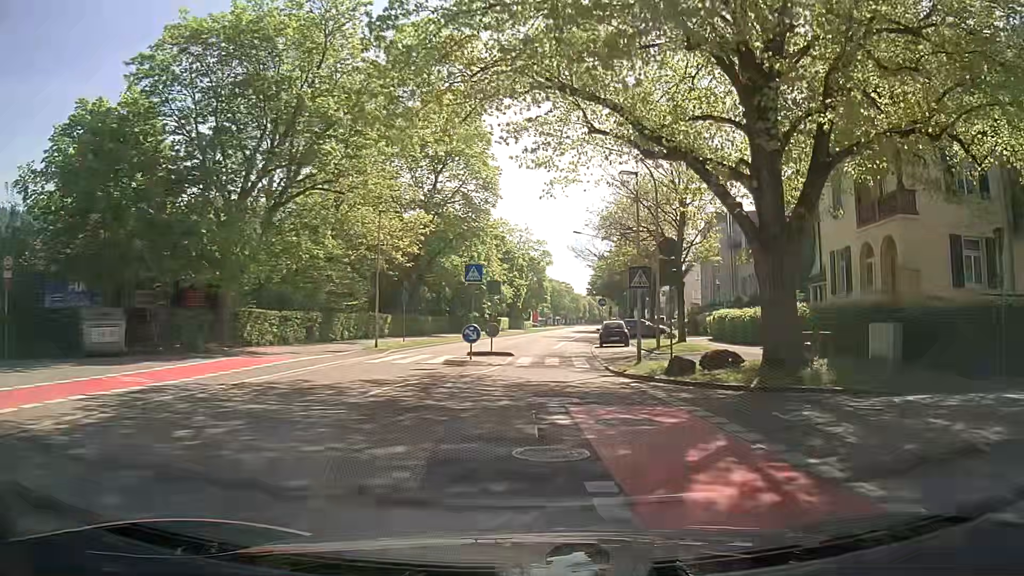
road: secondary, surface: asphalt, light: Day
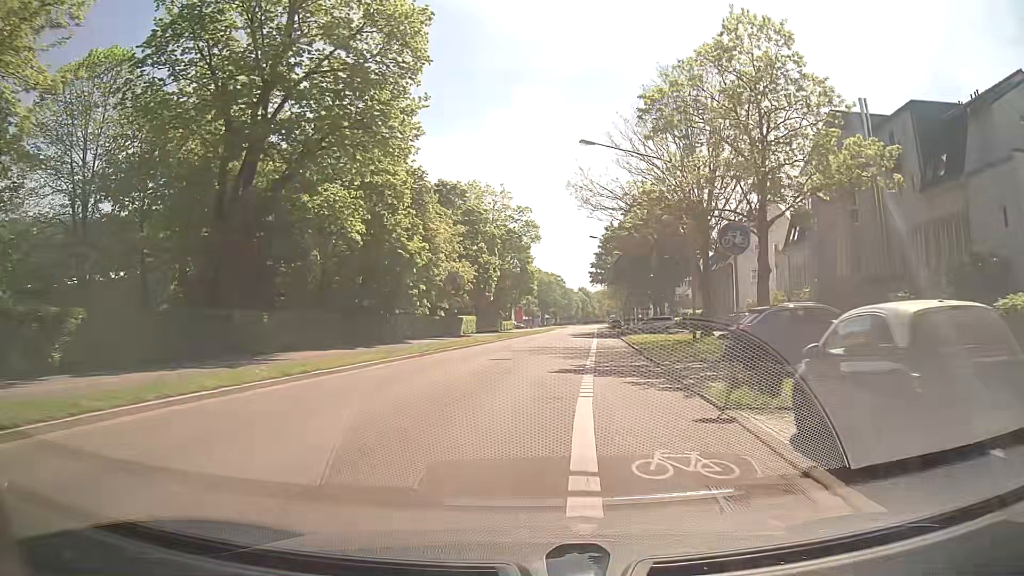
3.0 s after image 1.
(+0.7, +33.6) m; +1°
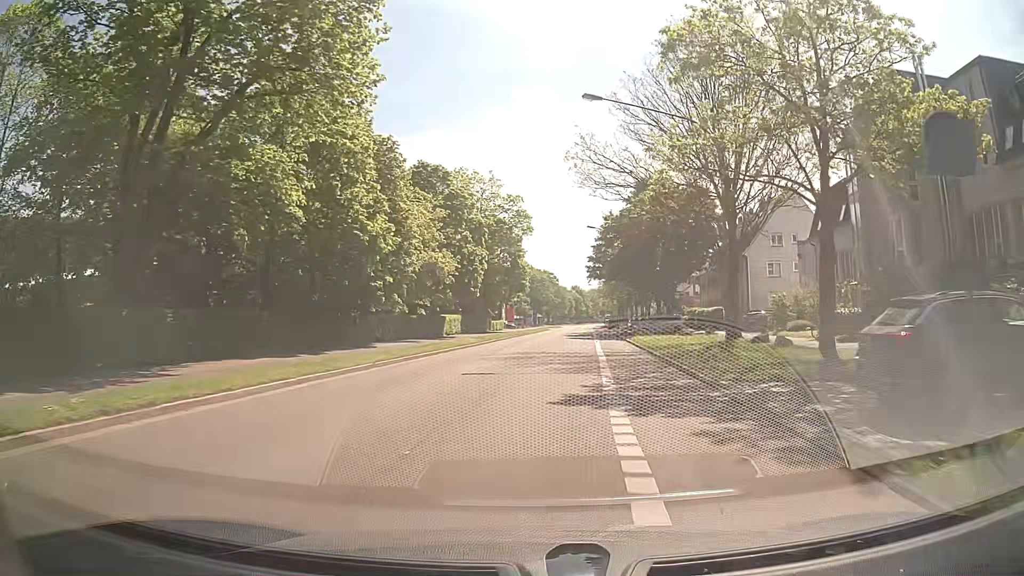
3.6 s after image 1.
(-0.1, +7.0) m; 0°
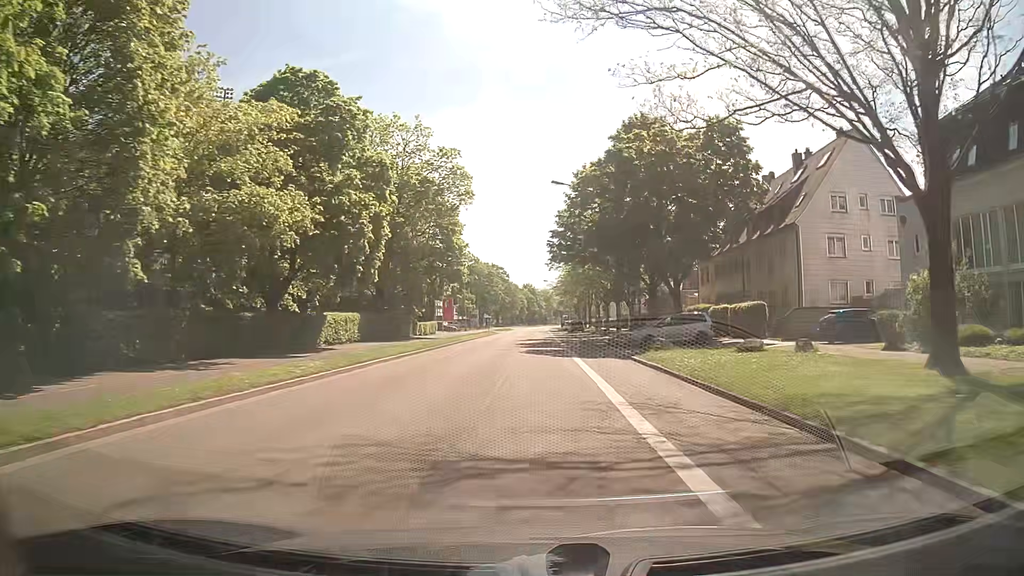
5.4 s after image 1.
(+0.8, +21.5) m; +5°
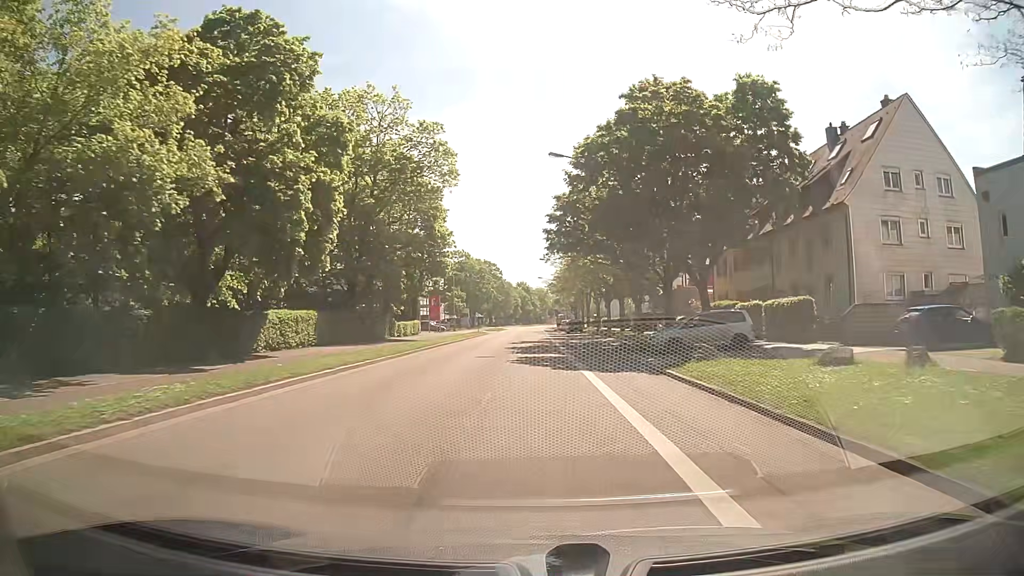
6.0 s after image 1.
(0.0, +7.3) m; 0°
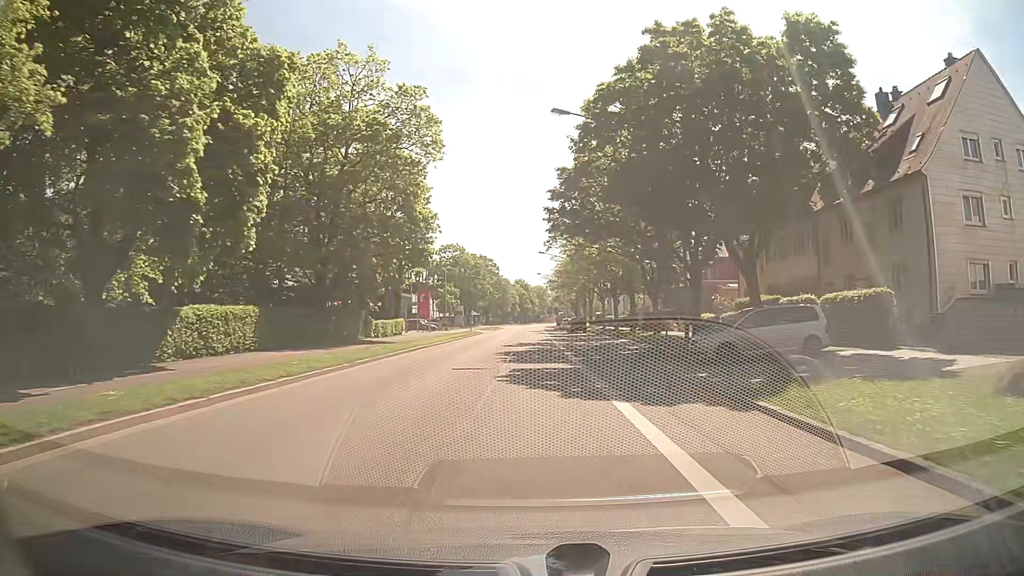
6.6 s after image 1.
(0.0, +7.4) m; +1°
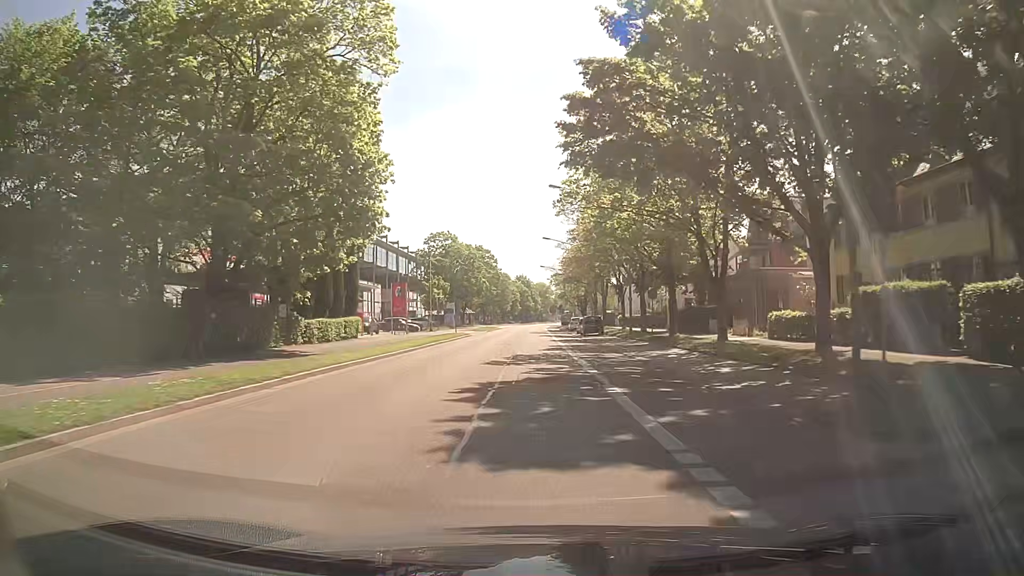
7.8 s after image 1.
(0.0, +15.1) m; -1°
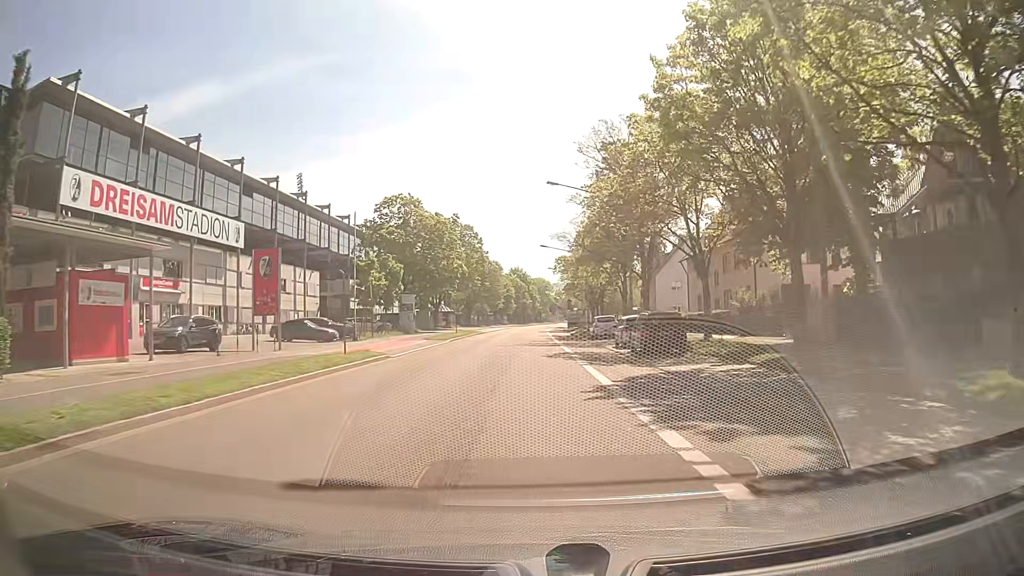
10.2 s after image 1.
(+0.2, +30.9) m; 0°
(0, +10) (0, +20) (0, +30) (0, +40) (0, +50) (+1, +60) (+1, +70) (+1, +80) (+1, +90) (+1, +100) m
